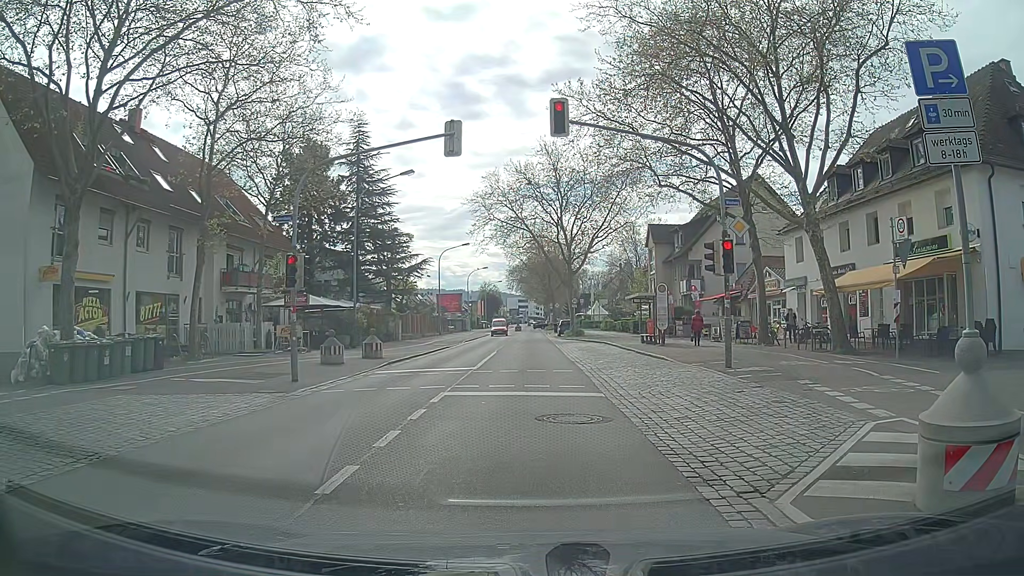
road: secondary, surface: asphalt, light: Day
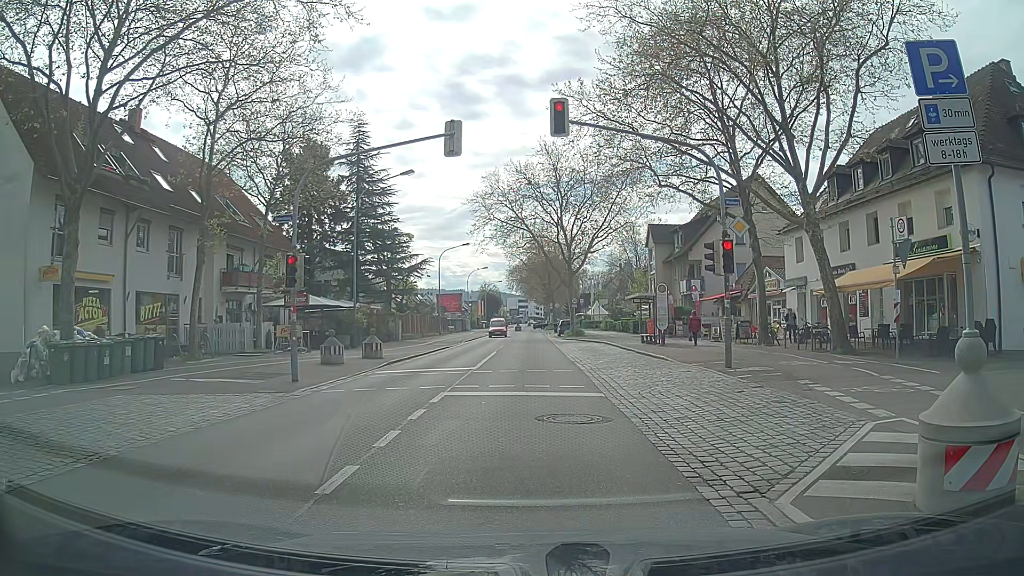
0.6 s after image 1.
(0.0, 0.0) m; 0°
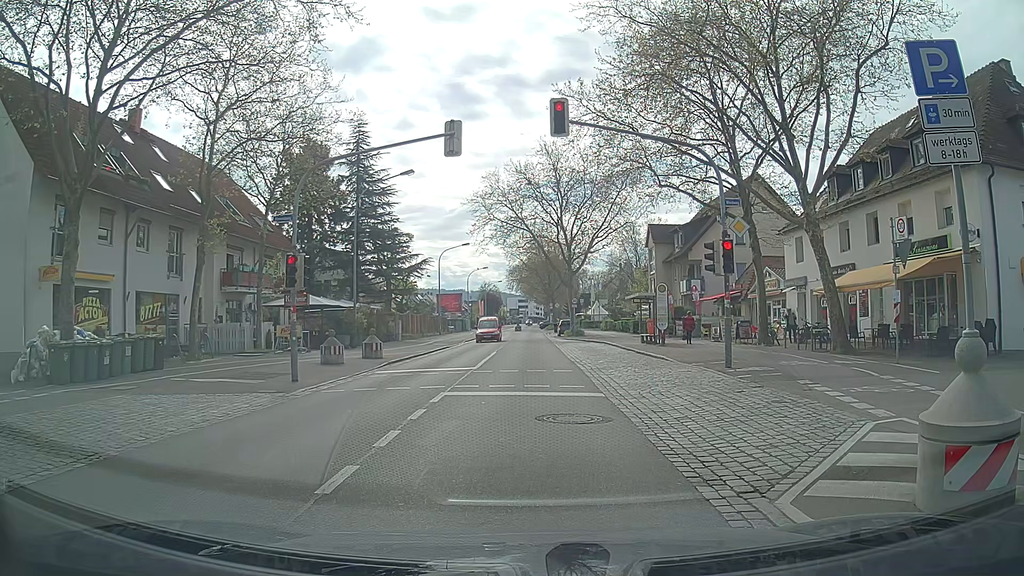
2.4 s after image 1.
(0.0, 0.0) m; 0°
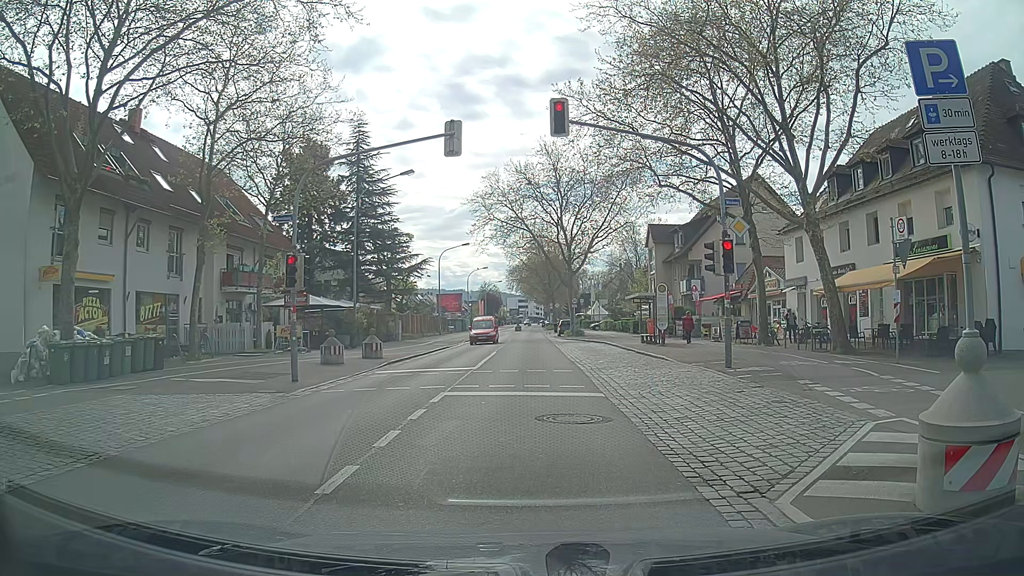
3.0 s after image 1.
(0.0, 0.0) m; 0°
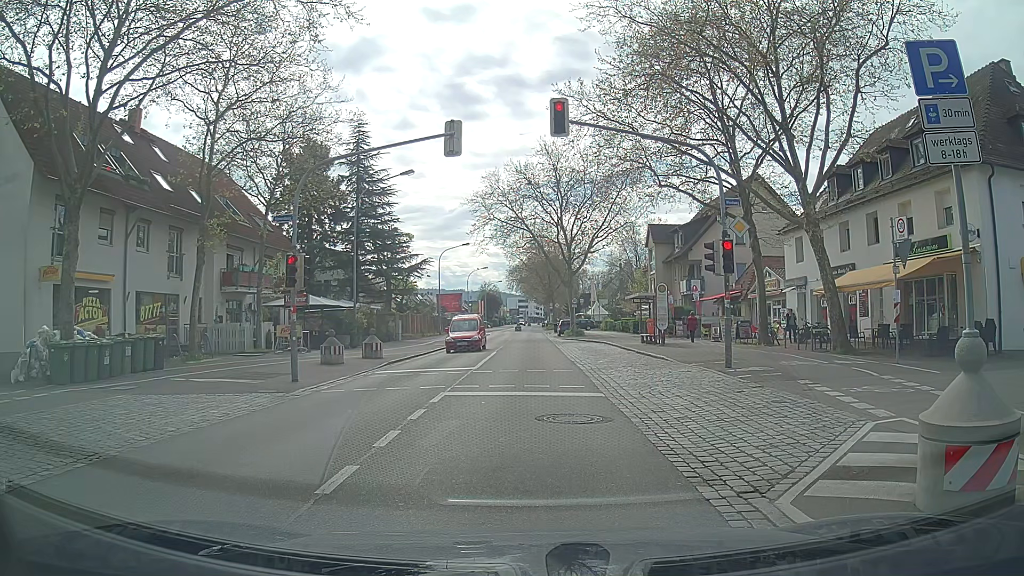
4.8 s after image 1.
(0.0, 0.0) m; 0°
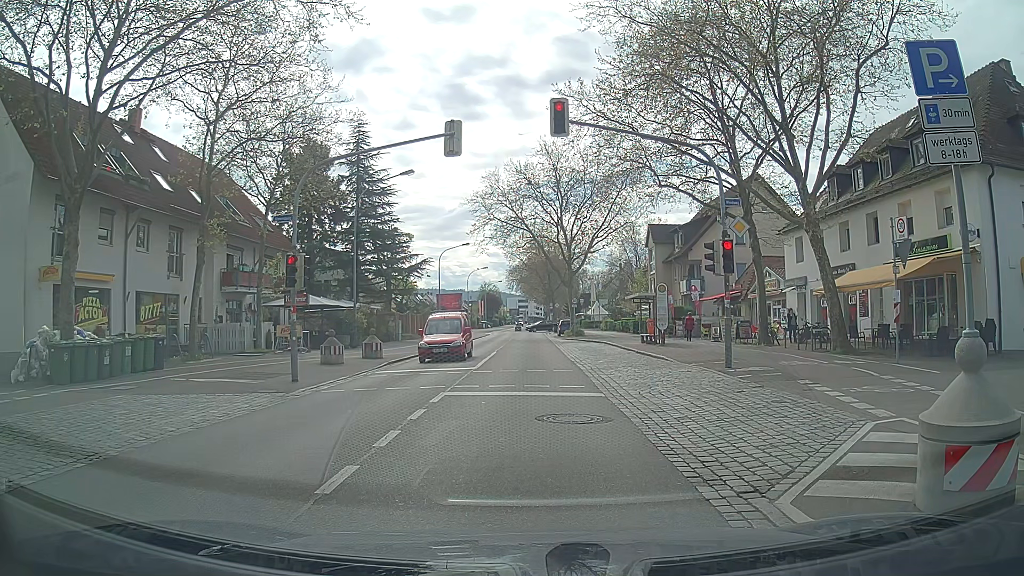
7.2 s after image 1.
(0.0, 0.0) m; 0°
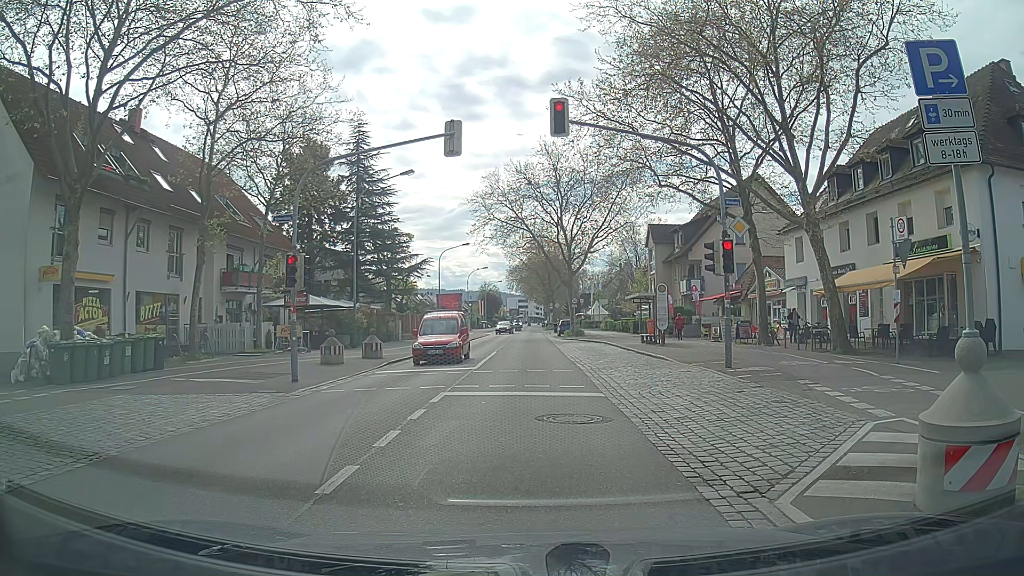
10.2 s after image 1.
(0.0, 0.0) m; 0°
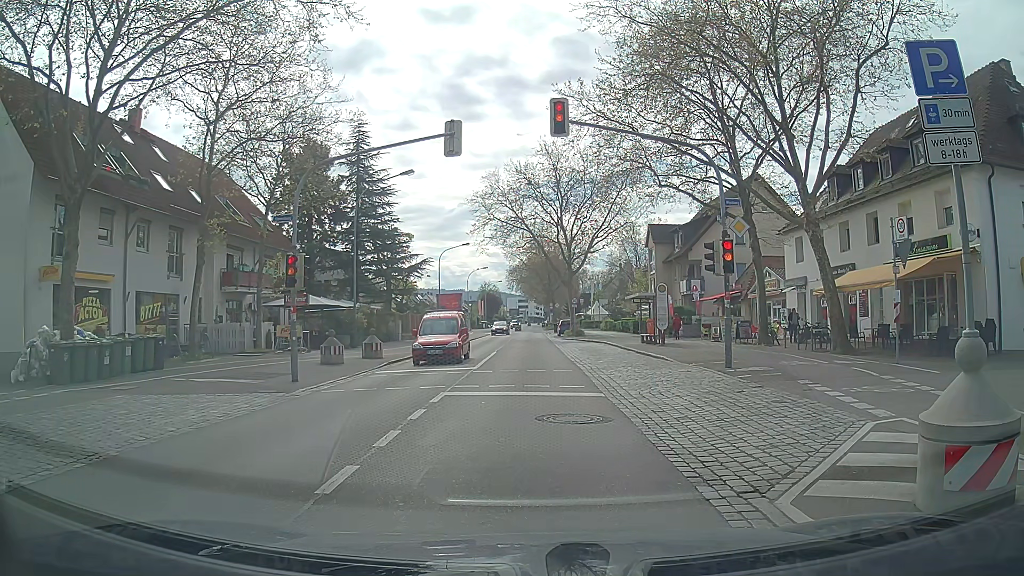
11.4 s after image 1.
(0.0, 0.0) m; 0°
